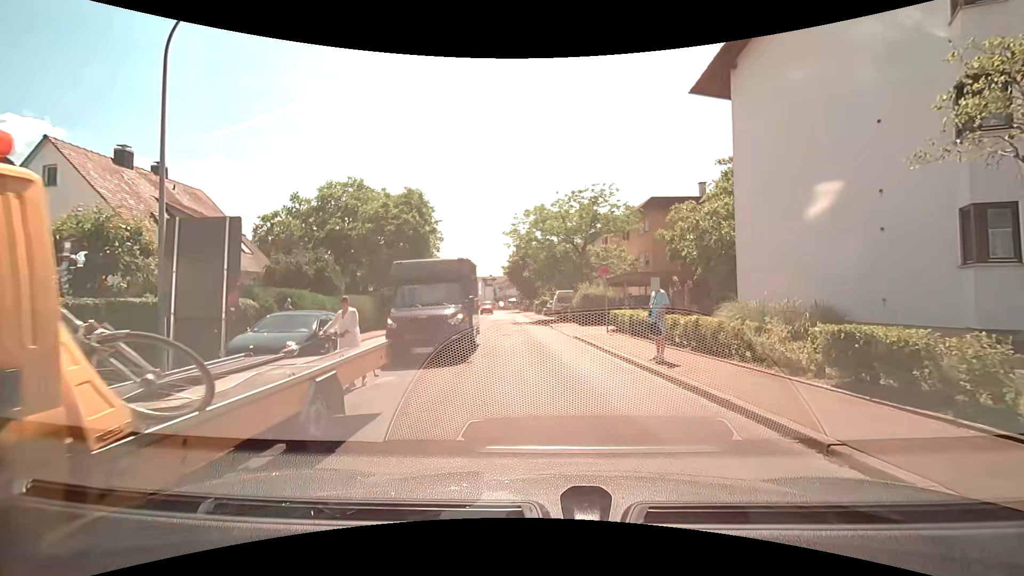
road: residential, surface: asphalt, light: Day
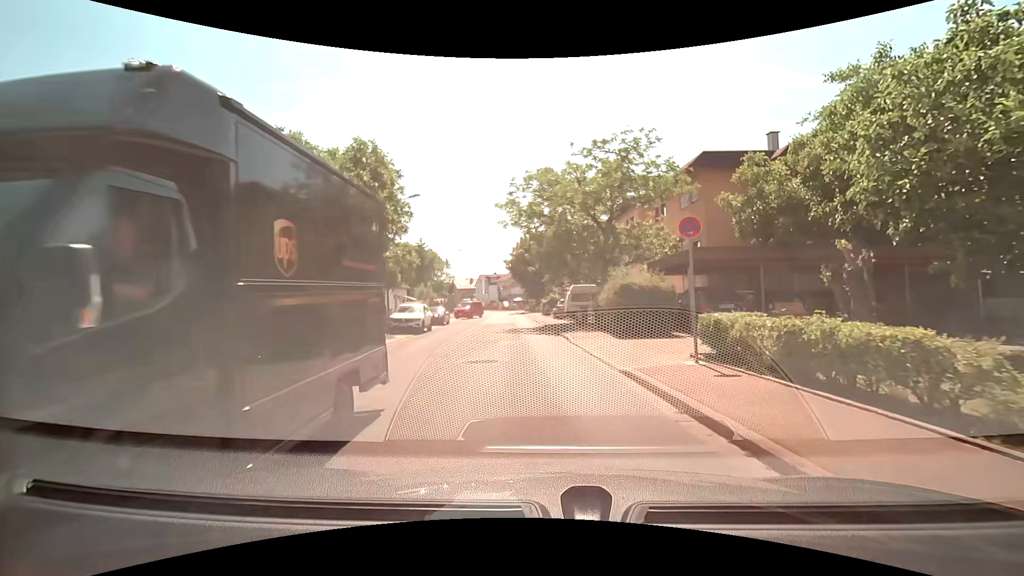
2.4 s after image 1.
(0.0, +11.1) m; 0°
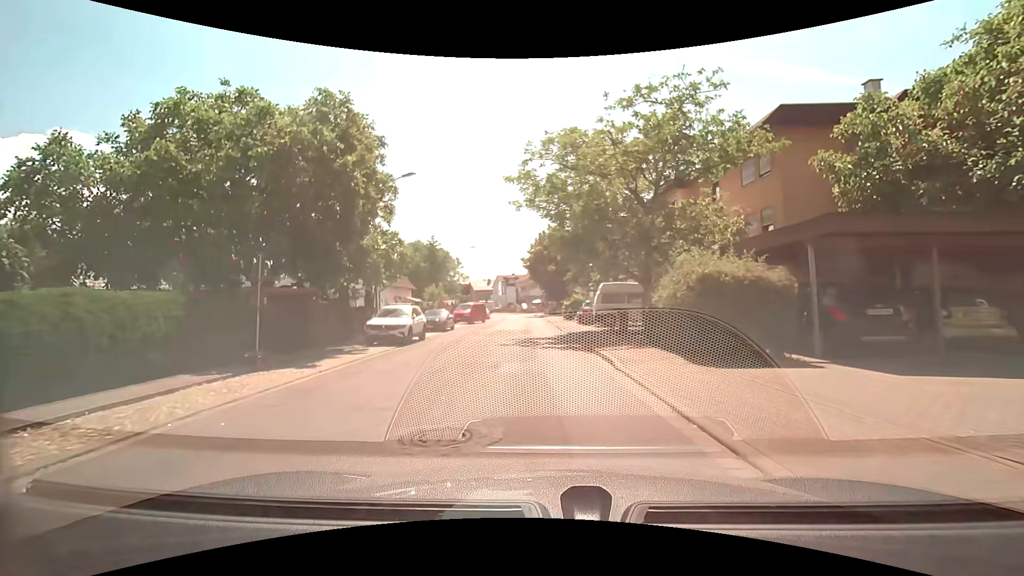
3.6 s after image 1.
(-0.1, +6.5) m; -3°
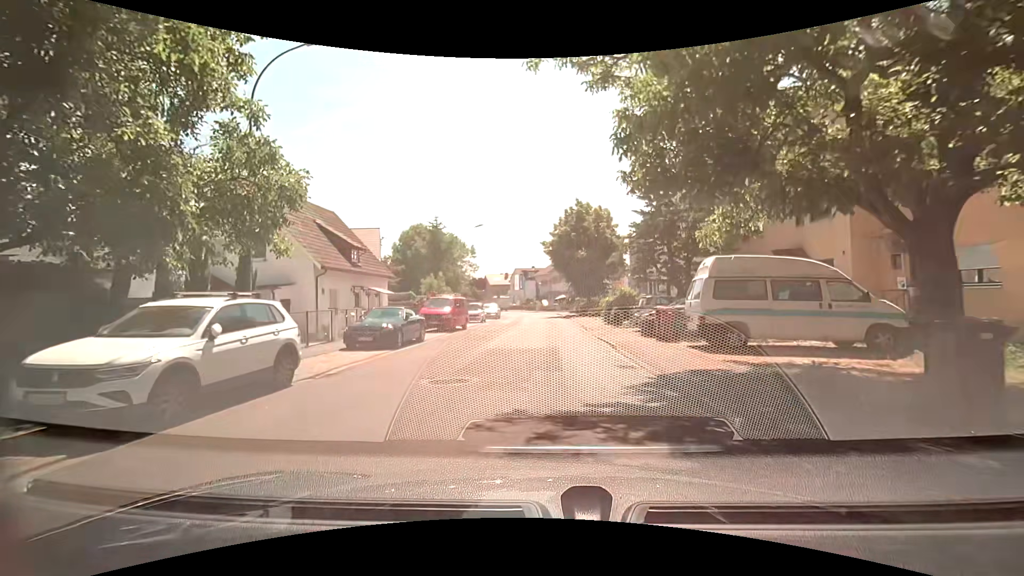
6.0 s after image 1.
(-0.2, +14.6) m; -2°
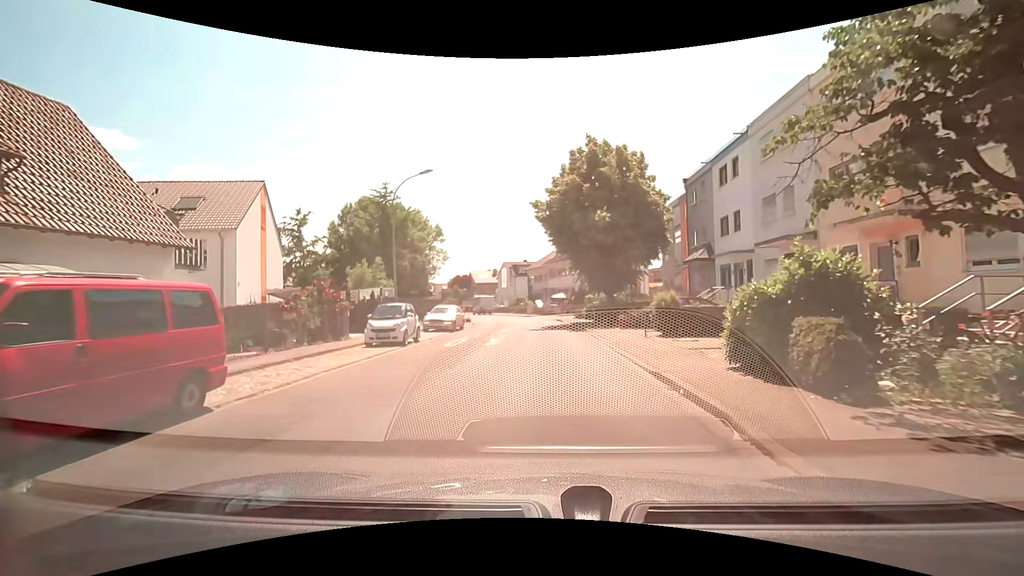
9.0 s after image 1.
(+0.2, +20.4) m; 0°
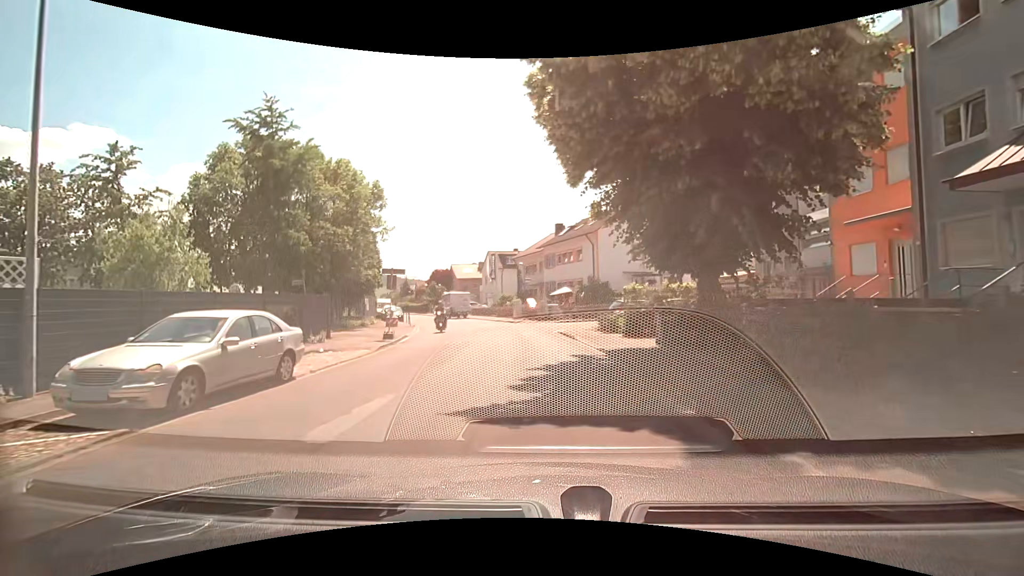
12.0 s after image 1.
(+0.3, +20.3) m; +1°
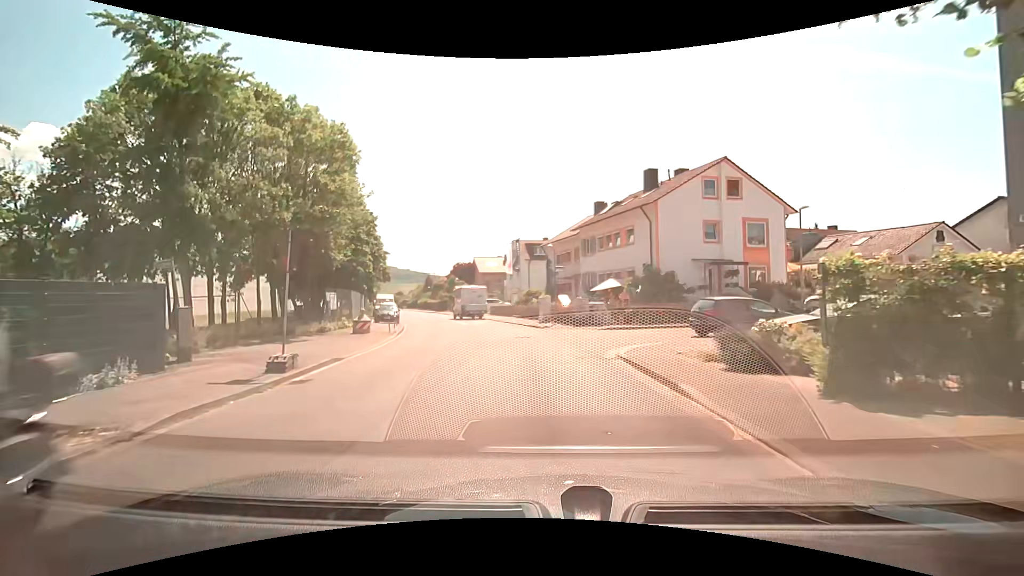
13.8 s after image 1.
(-0.3, +10.9) m; -3°
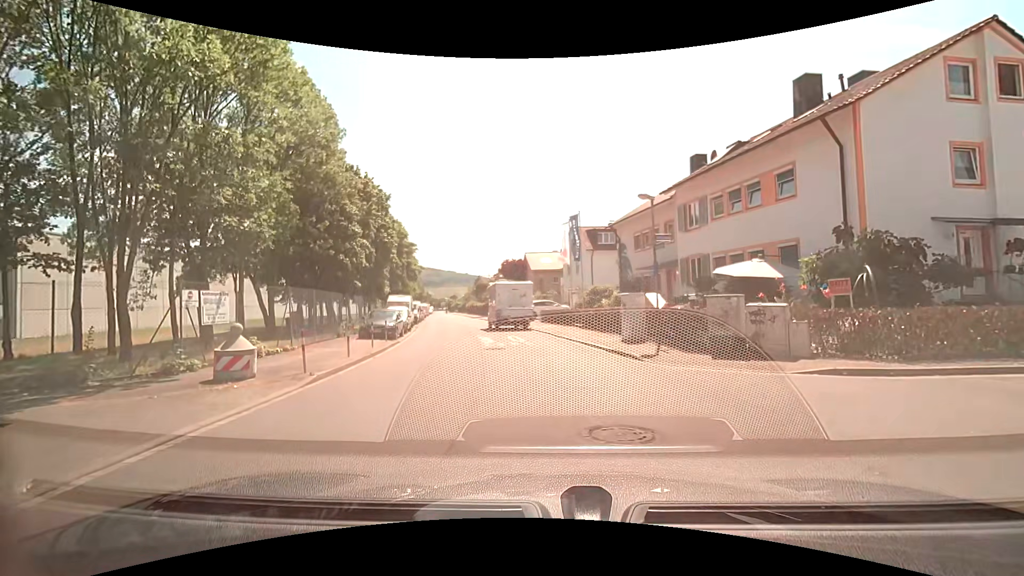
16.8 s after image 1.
(-0.9, +13.4) m; -8°
(0, +10) (-2, +20) (-5, +29) (-6, +39) (-7, +49) (-9, +59) (-11, +69) (-13, +79) (-15, +88) (-18, +98) m
